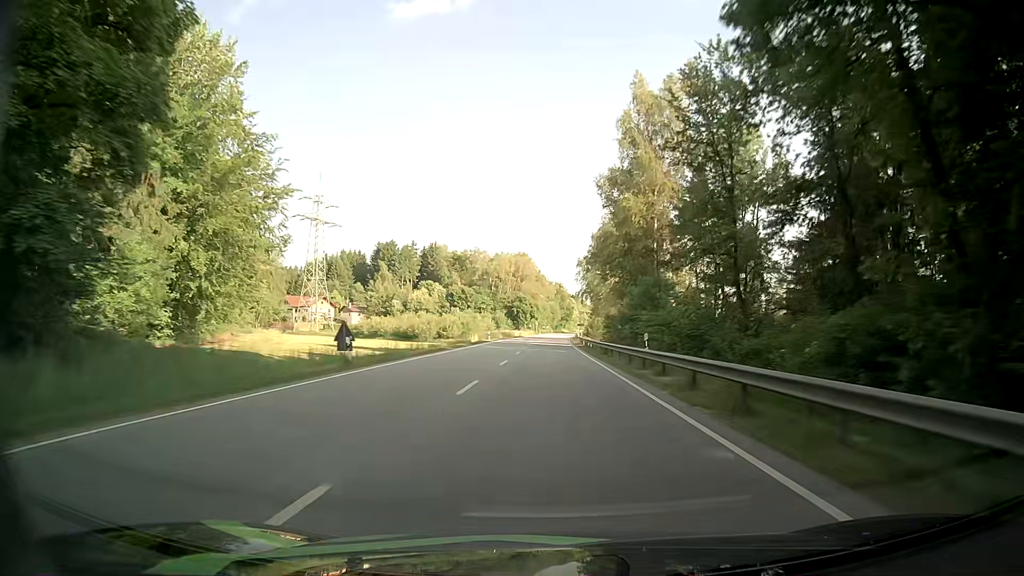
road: primary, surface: asphalt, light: Day
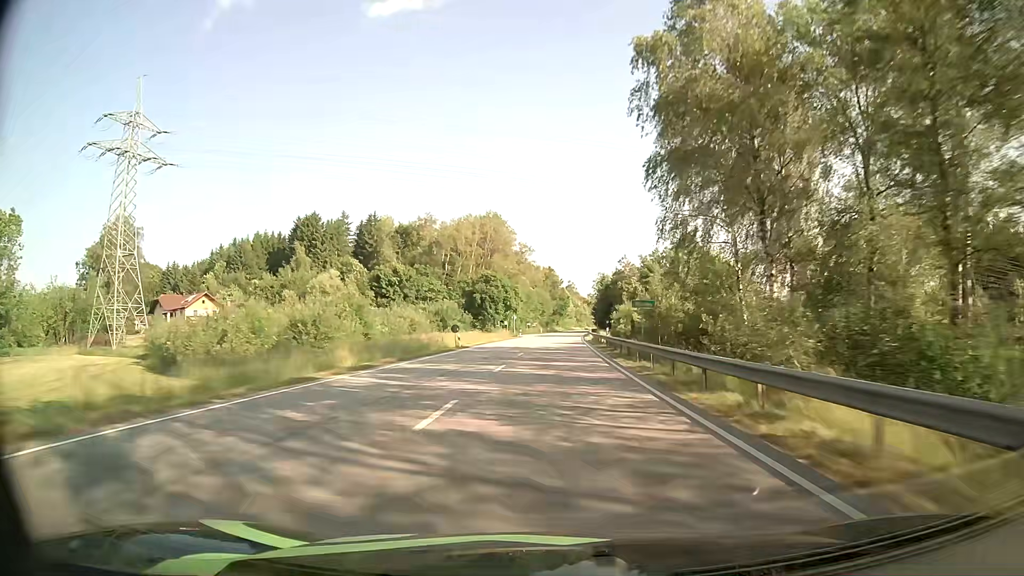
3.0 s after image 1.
(0.0, +77.4) m; +1°
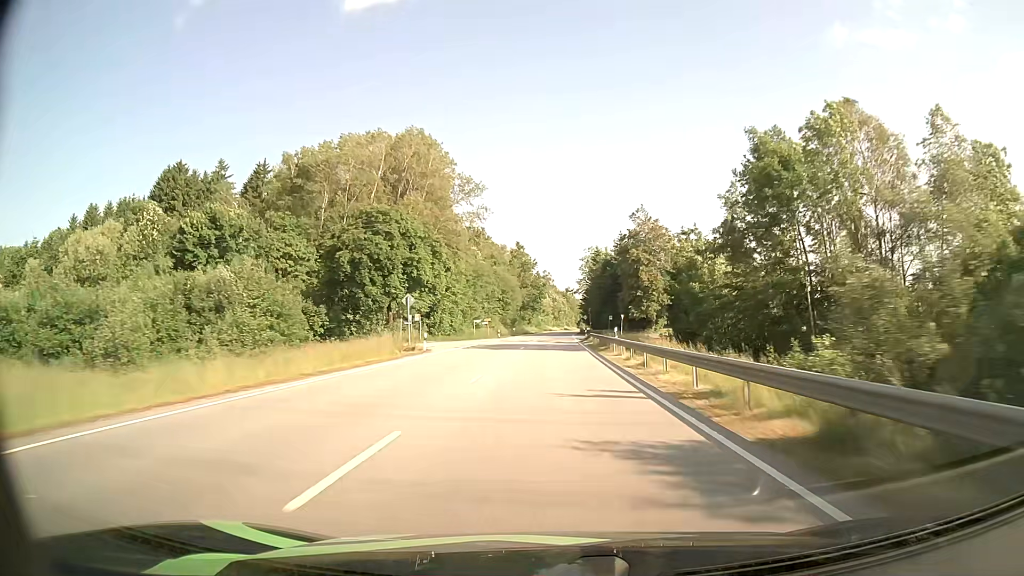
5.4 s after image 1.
(+1.3, +64.1) m; +2°
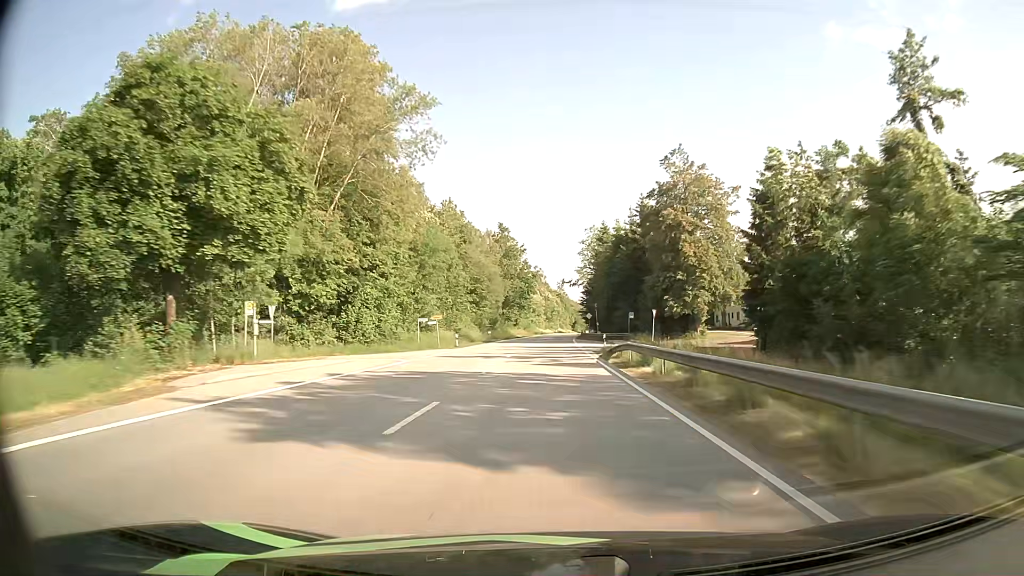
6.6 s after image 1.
(+0.2, +32.4) m; +1°
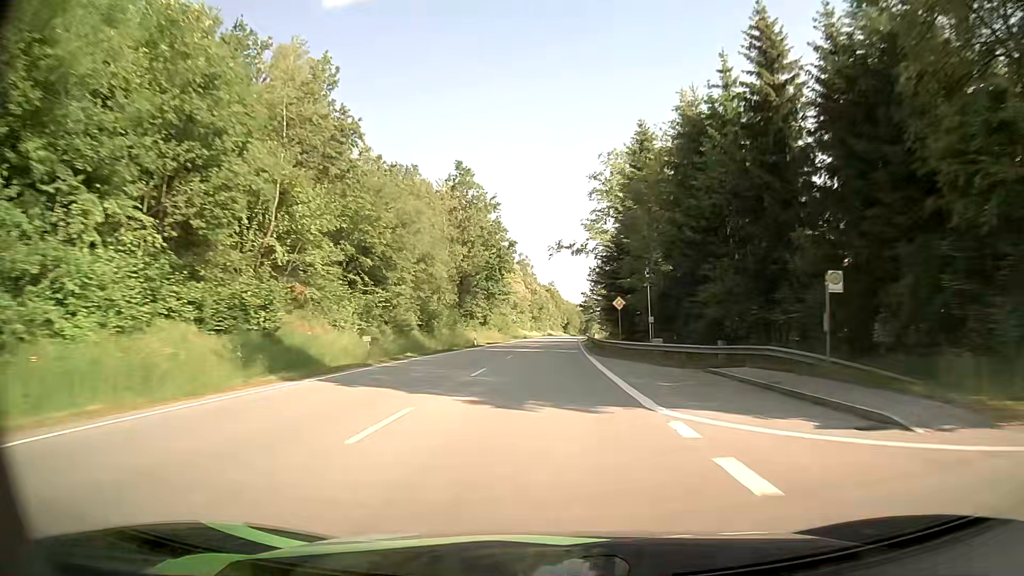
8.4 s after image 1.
(+0.4, +48.9) m; +1°
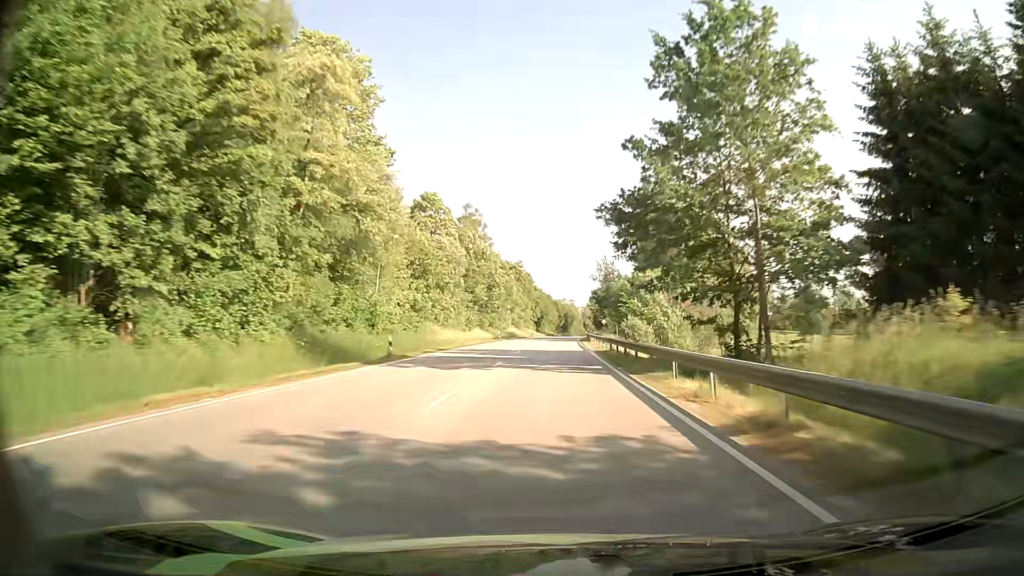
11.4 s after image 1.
(+1.3, +80.6) m; +2°
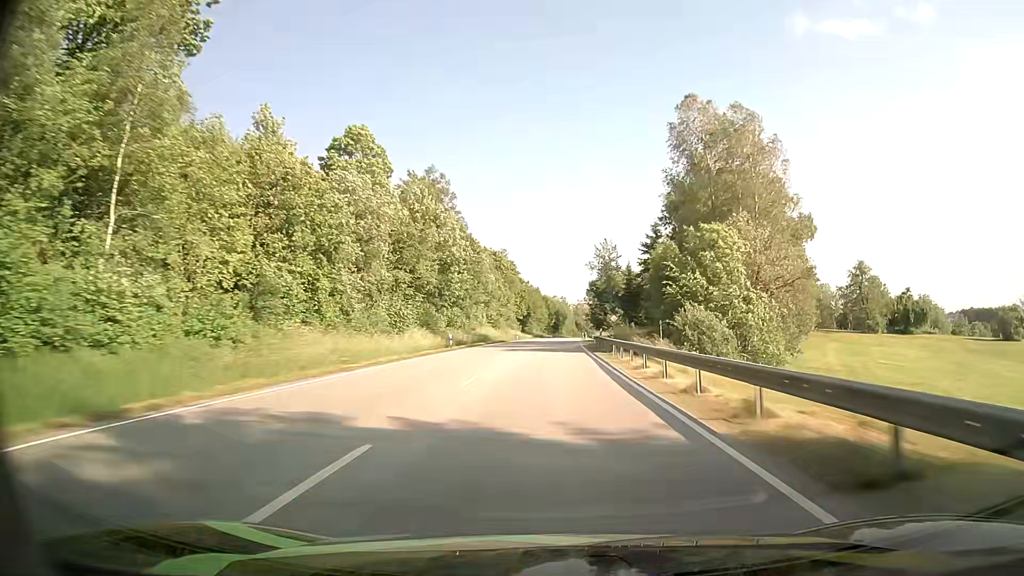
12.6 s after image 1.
(+0.1, +31.2) m; +1°
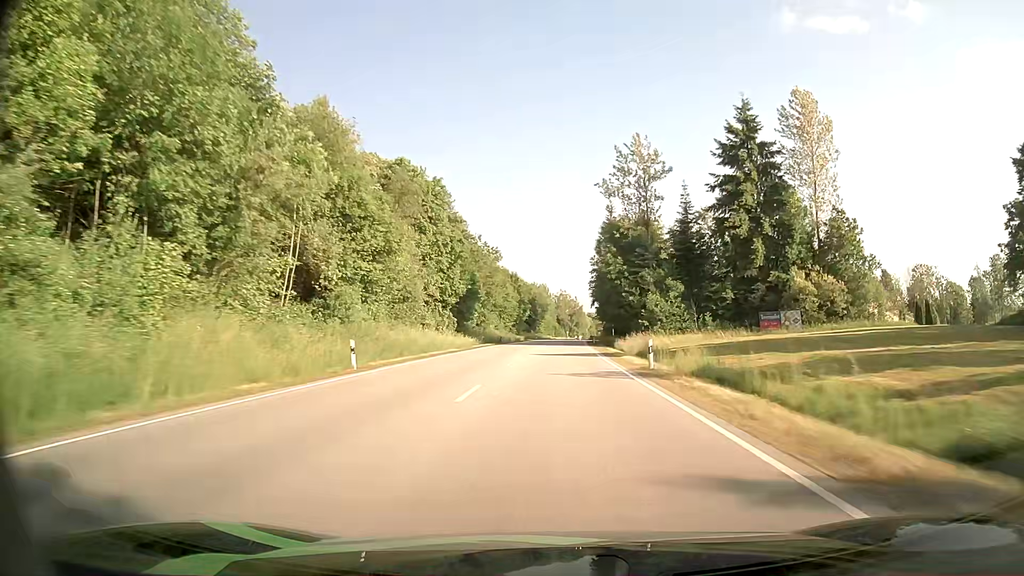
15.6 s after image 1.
(+1.2, +75.2) m; +2°
(0, +10) (0, +20) (0, +30) (0, +40) (+1, +50) (+1, +60) (+1, +70) (+2, +80) (+2, +90) (+3, +100) m
